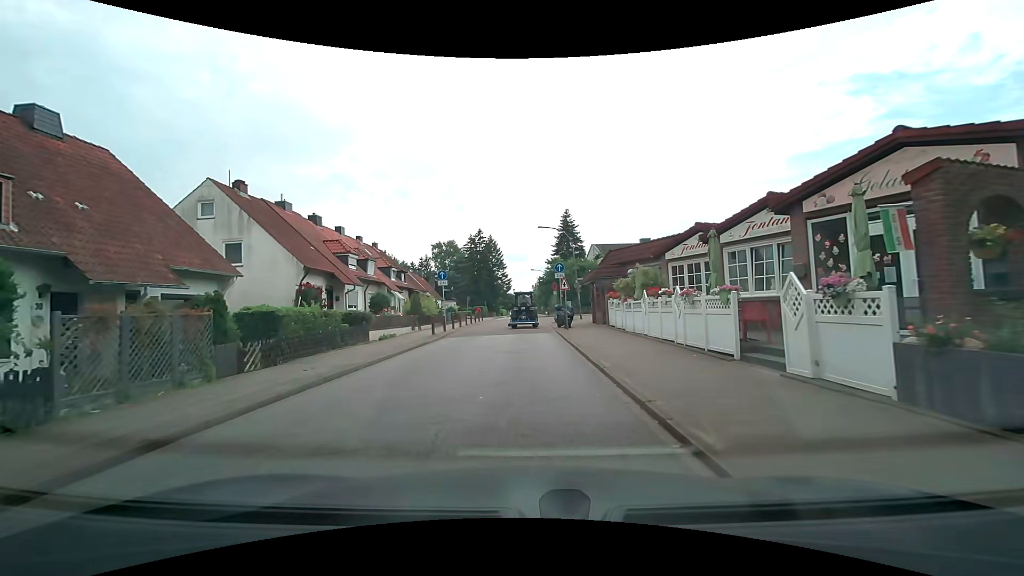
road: residential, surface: asphalt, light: Day
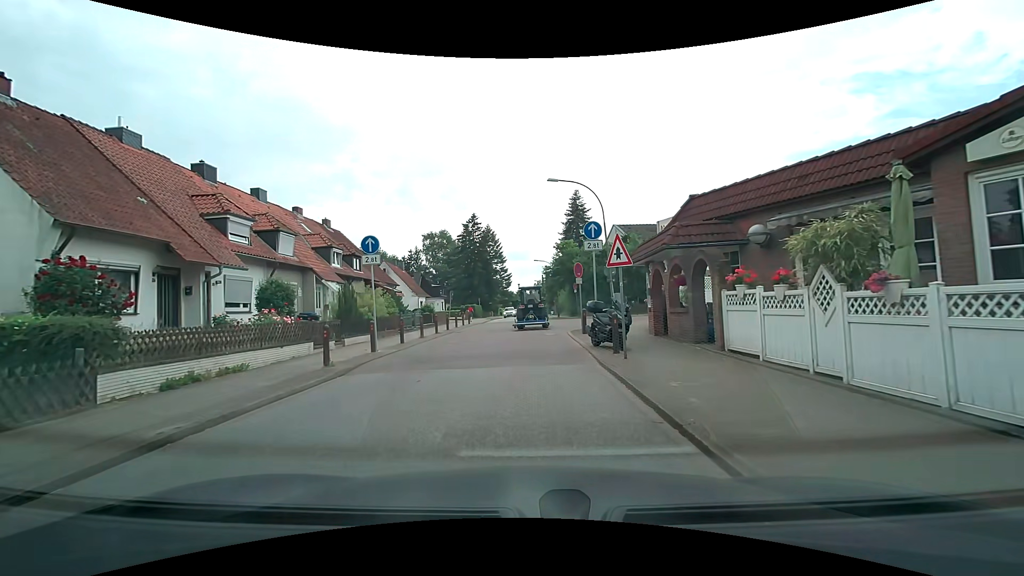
(+0.2, +14.3) m; +1°
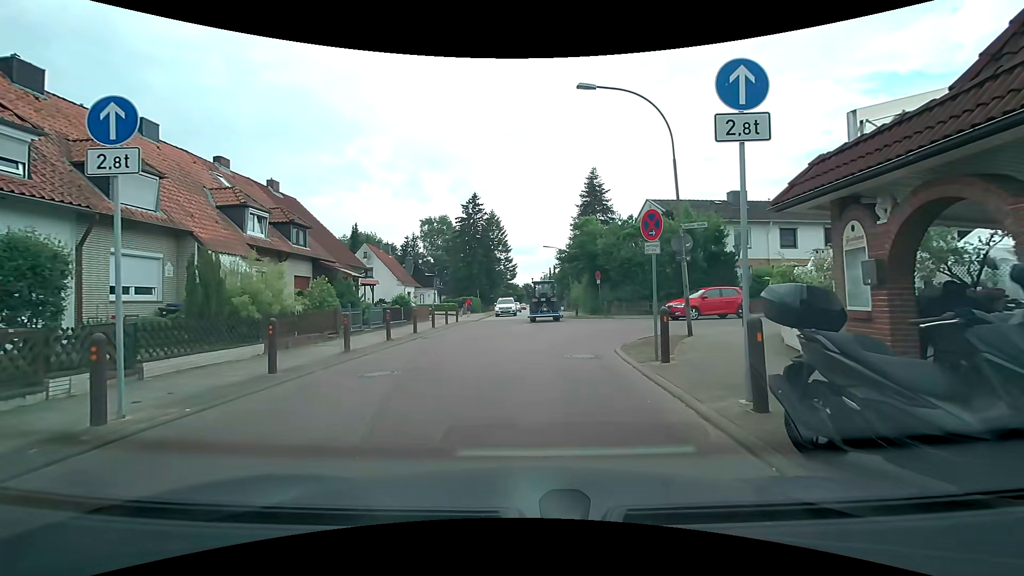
(-0.1, +10.3) m; -2°
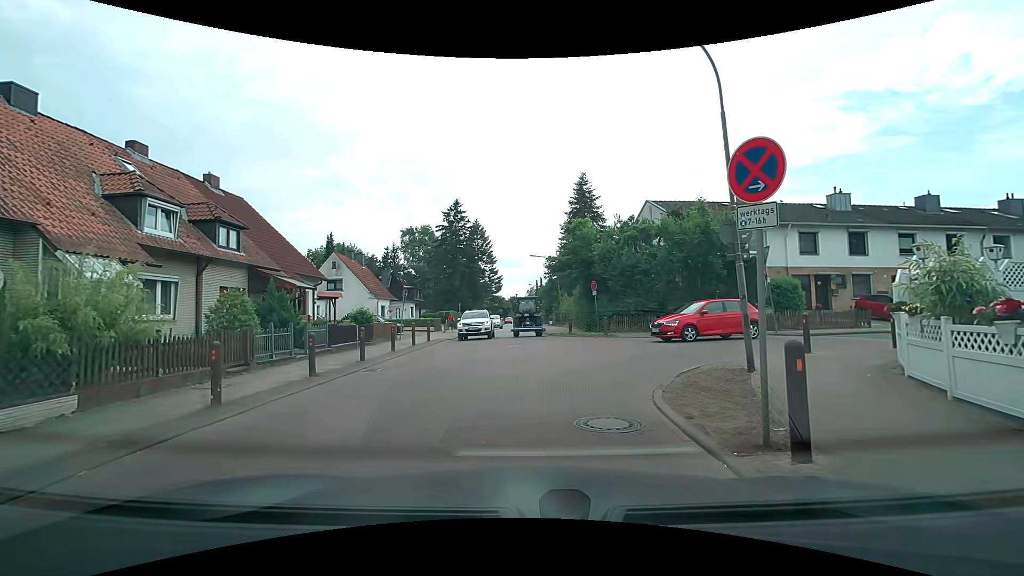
(+0.1, +4.7) m; +3°
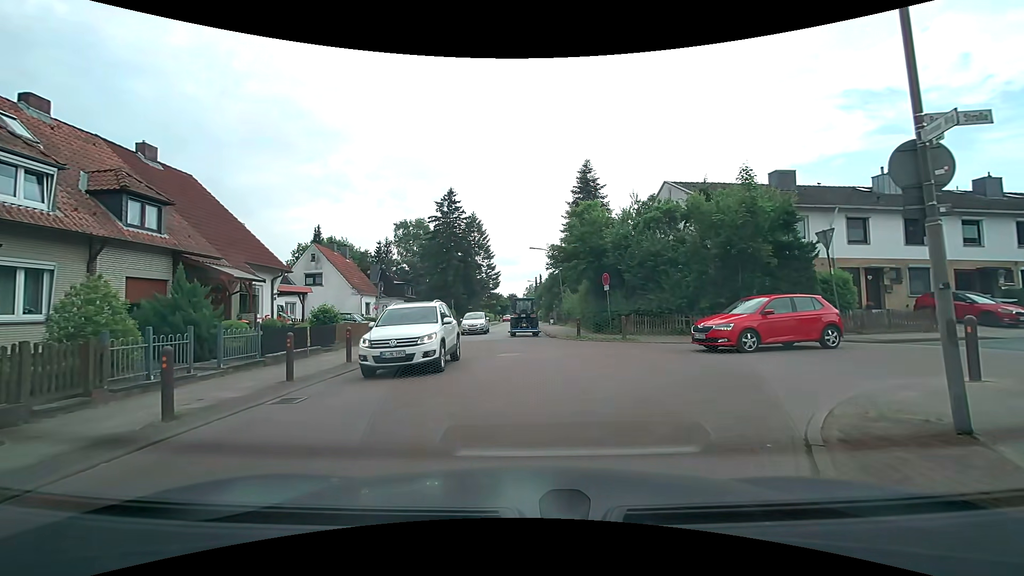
(0.0, +4.8) m; 0°
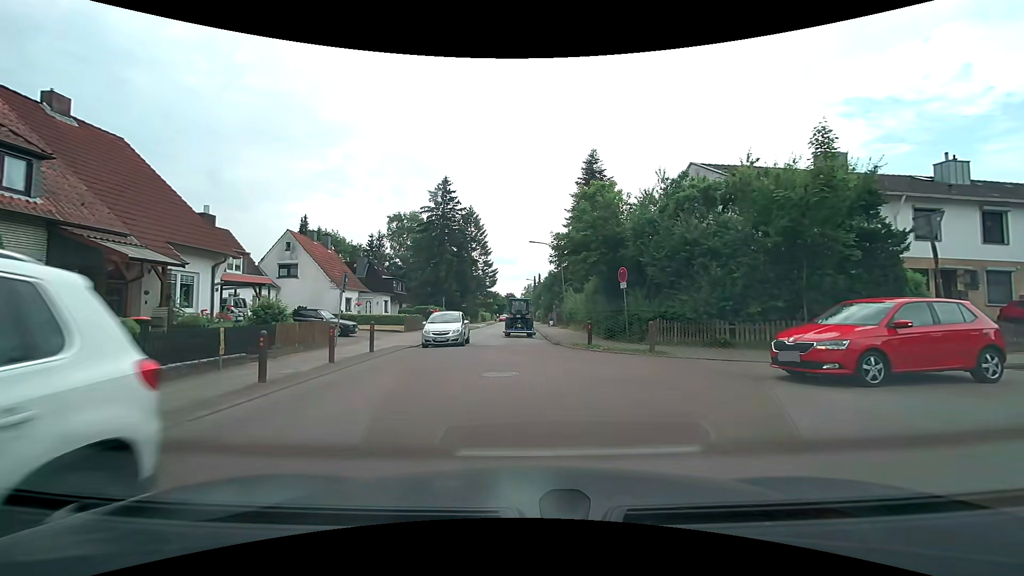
(-0.1, +4.7) m; 0°
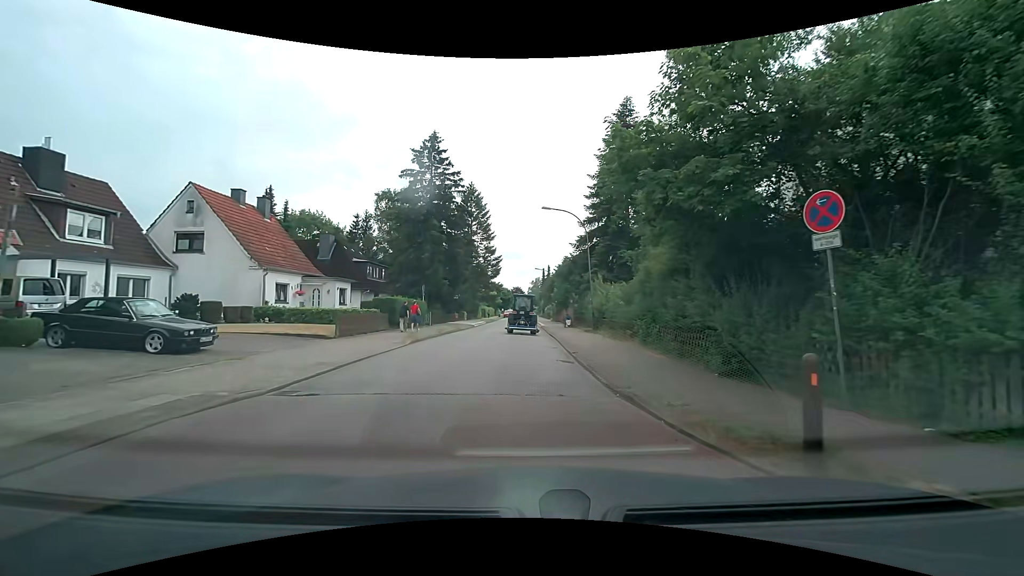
(-0.2, +13.1) m; 0°
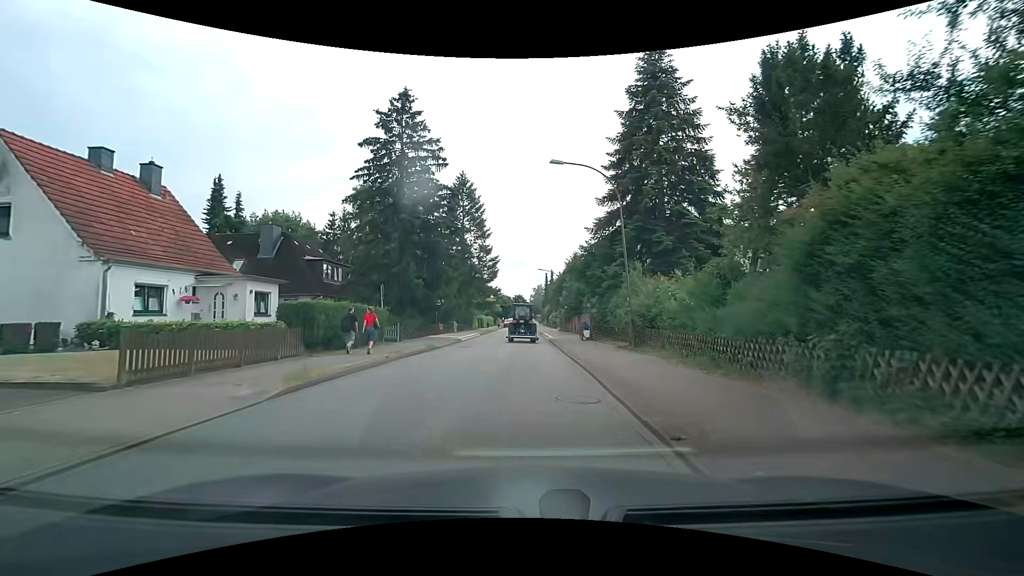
(-0.2, +10.6) m; -2°
(0, +10) (+1, +20) (+1, +30) (+1, +40) (+1, +50) (+1, +60) (+1, +70) (+2, +80) (+2, +90) (+2, +100) m
